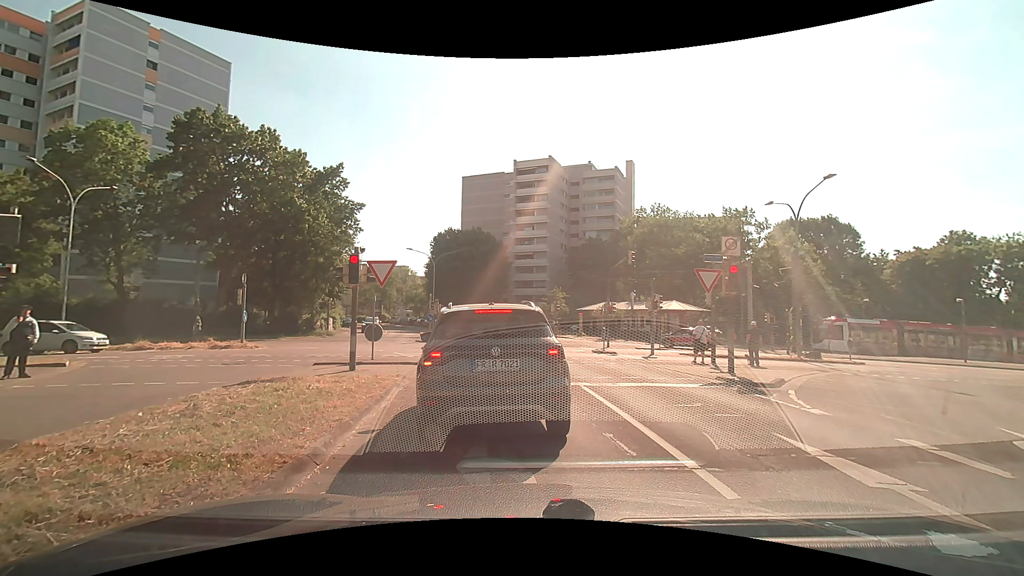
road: residential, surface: asphalt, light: Day
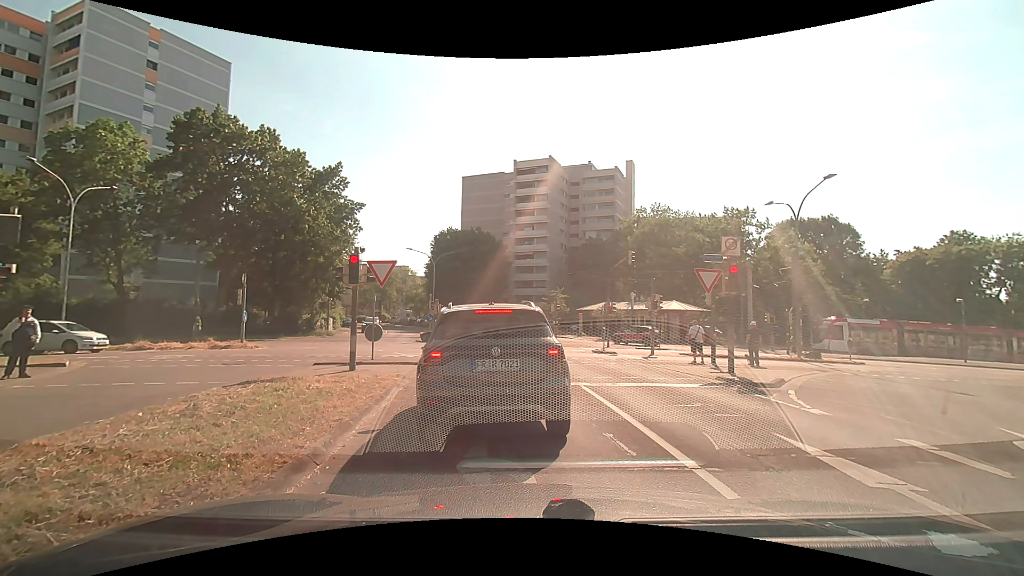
(0.0, 0.0) m; 0°
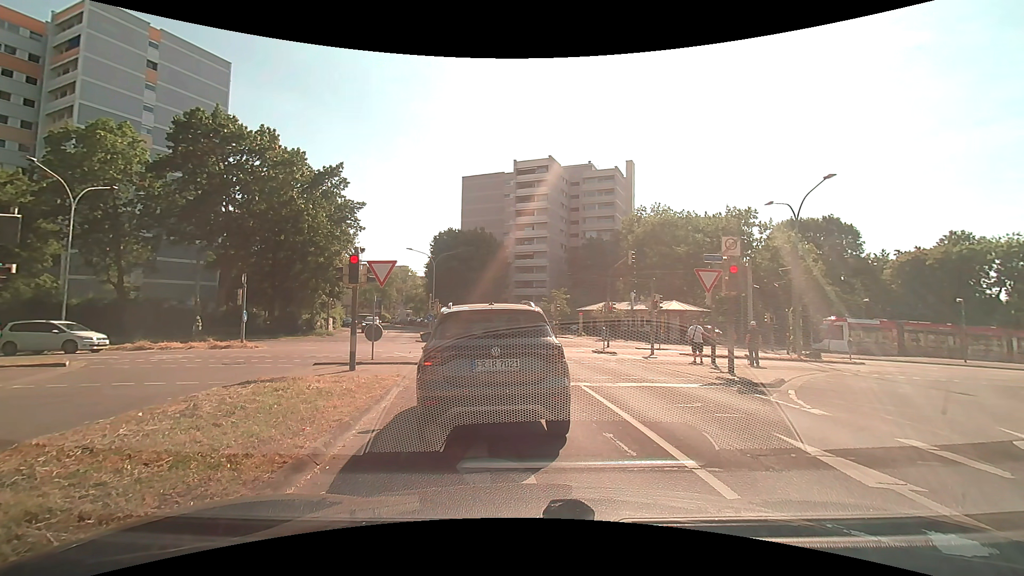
(0.0, 0.0) m; 0°
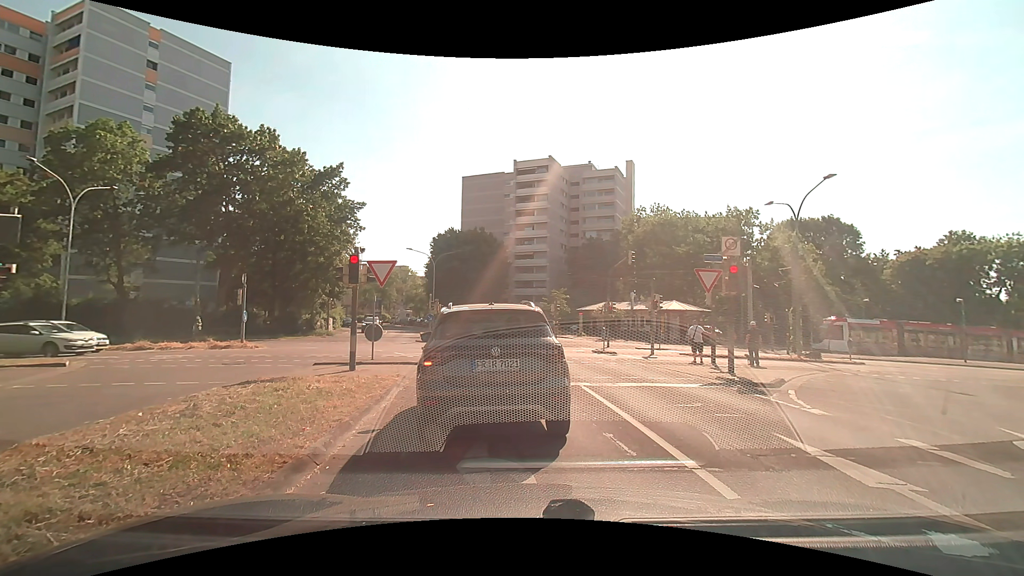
(0.0, 0.0) m; 0°
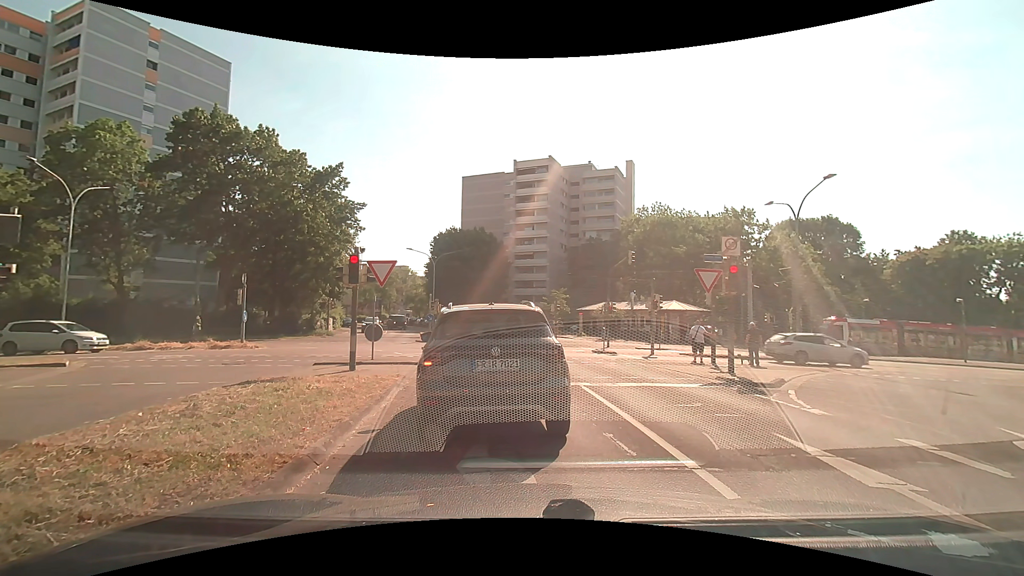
(0.0, 0.0) m; 0°
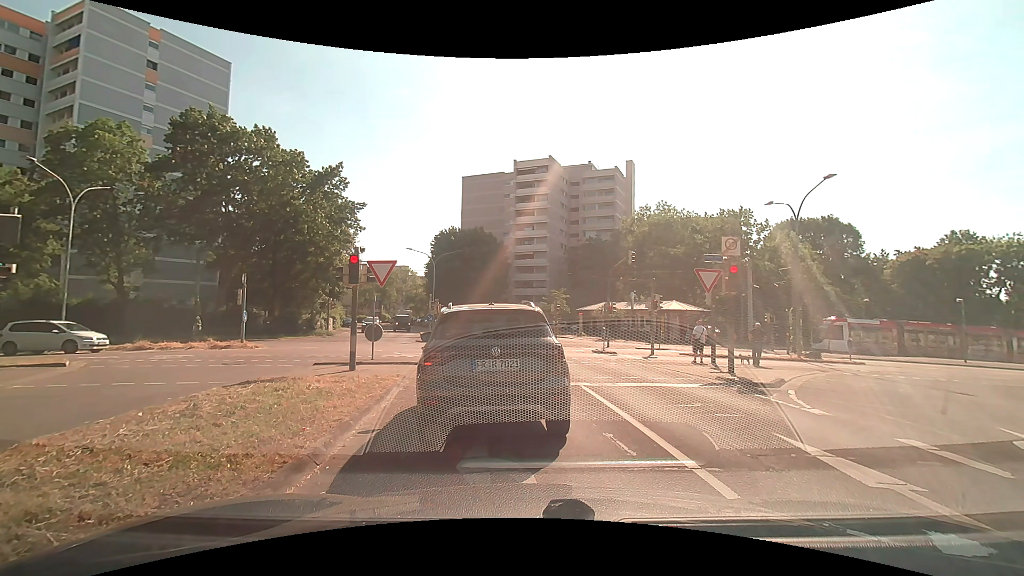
(0.0, 0.0) m; 0°
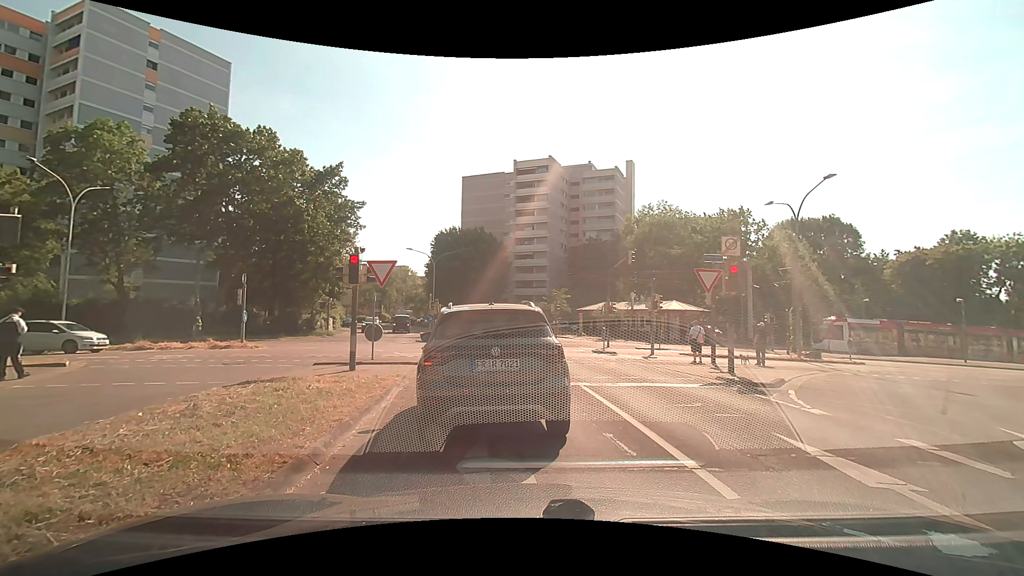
(0.0, 0.0) m; 0°
